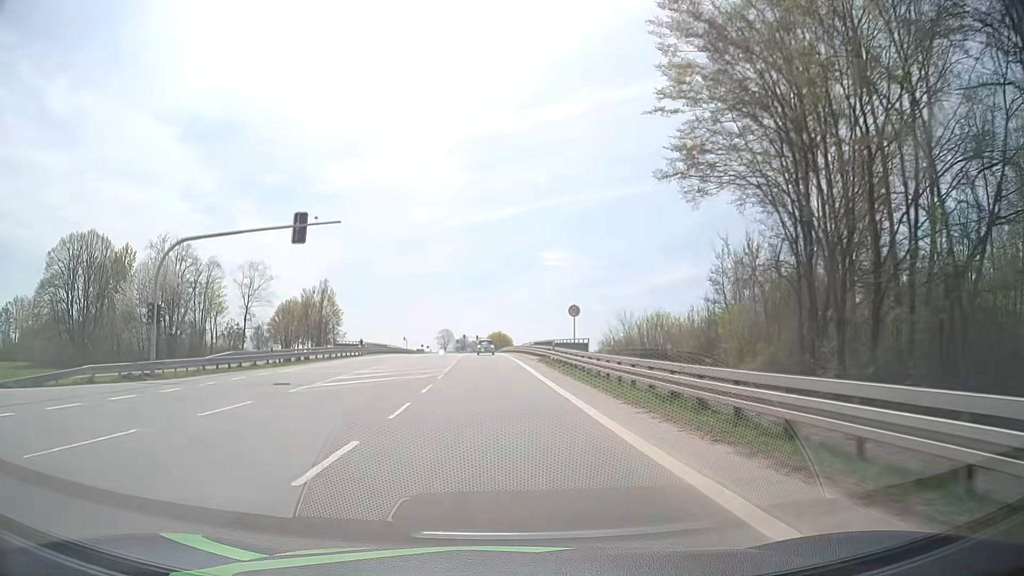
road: secondary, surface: asphalt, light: Day
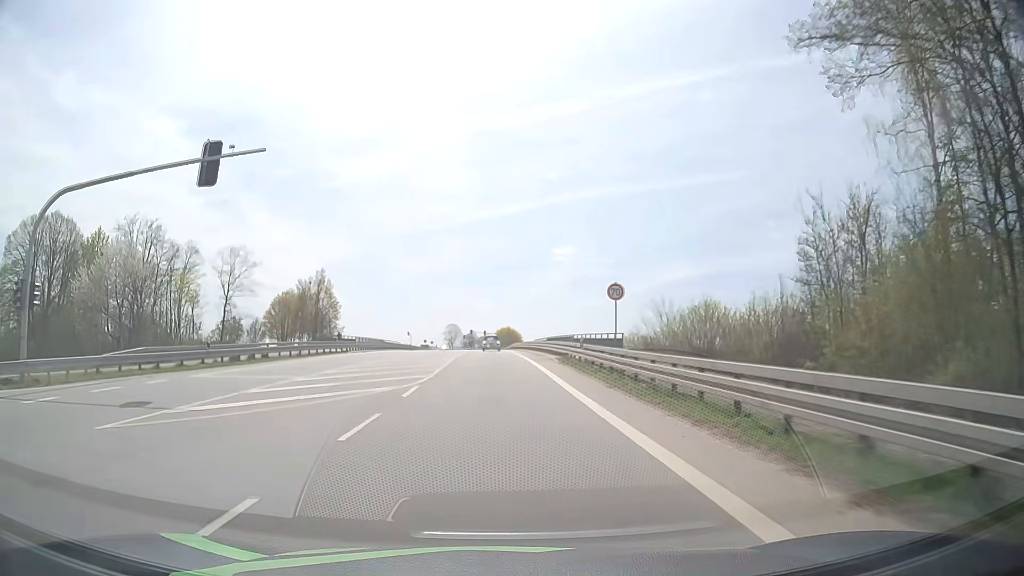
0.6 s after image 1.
(-0.1, +10.2) m; -1°
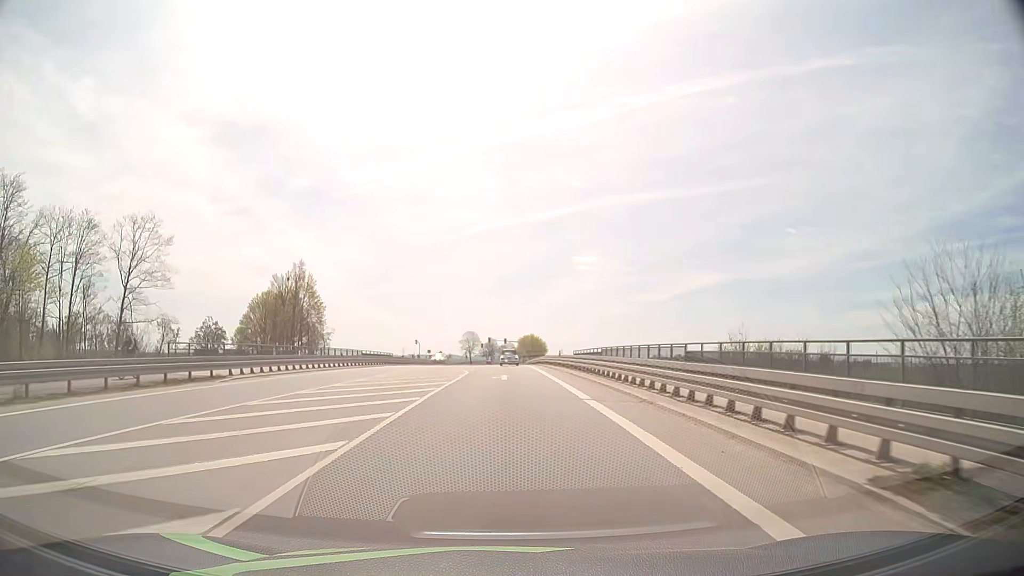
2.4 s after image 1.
(-0.5, +28.7) m; -2°
